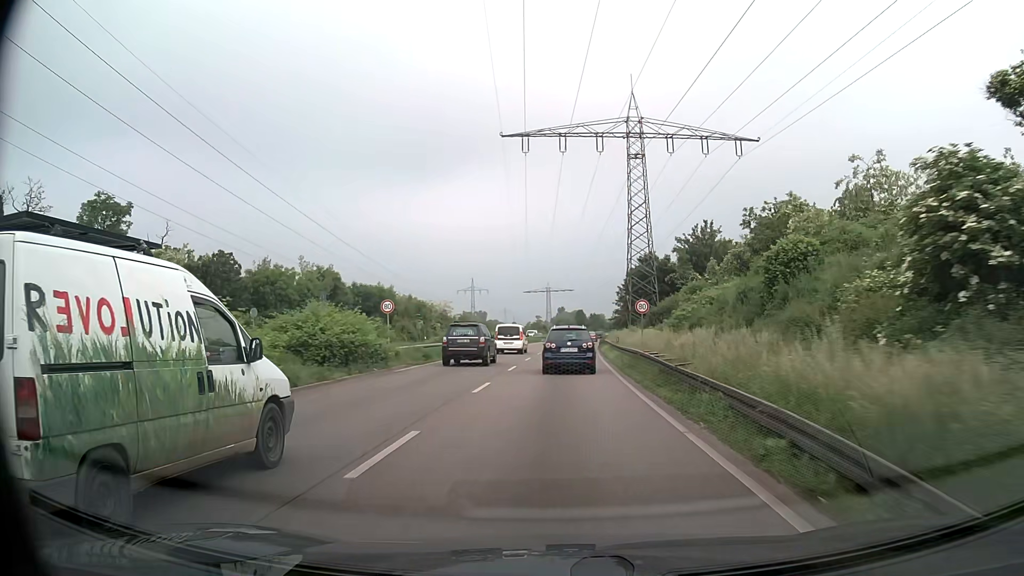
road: trunk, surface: asphalt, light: Day
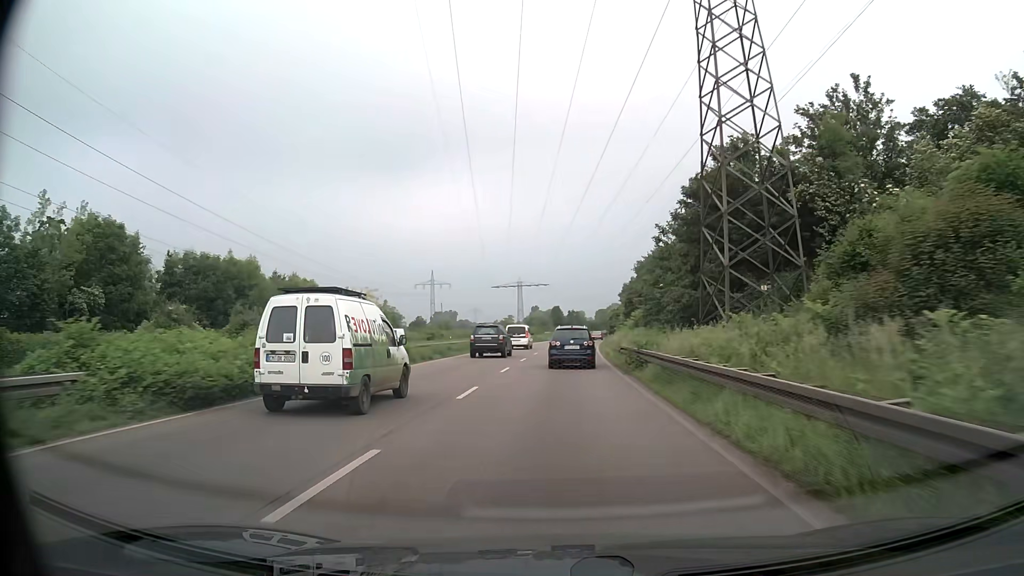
(+0.8, +37.6) m; +2°
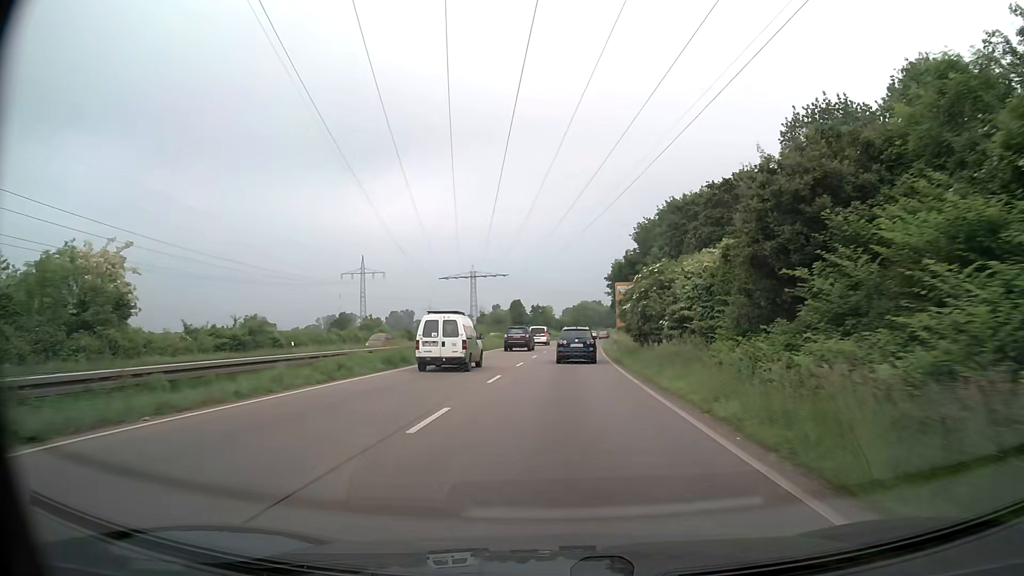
(+1.4, +49.8) m; +3°
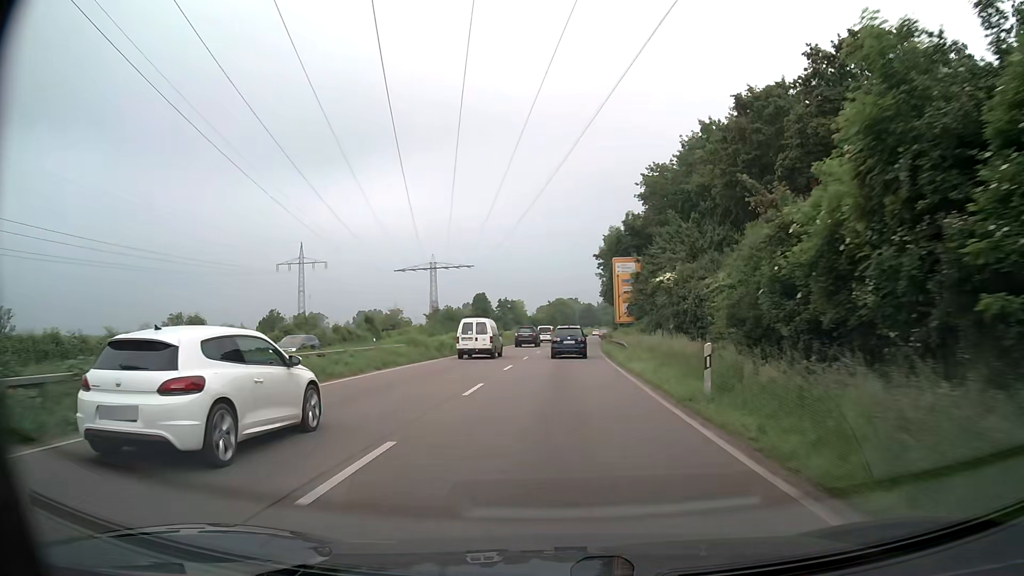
(+0.6, +30.8) m; +2°
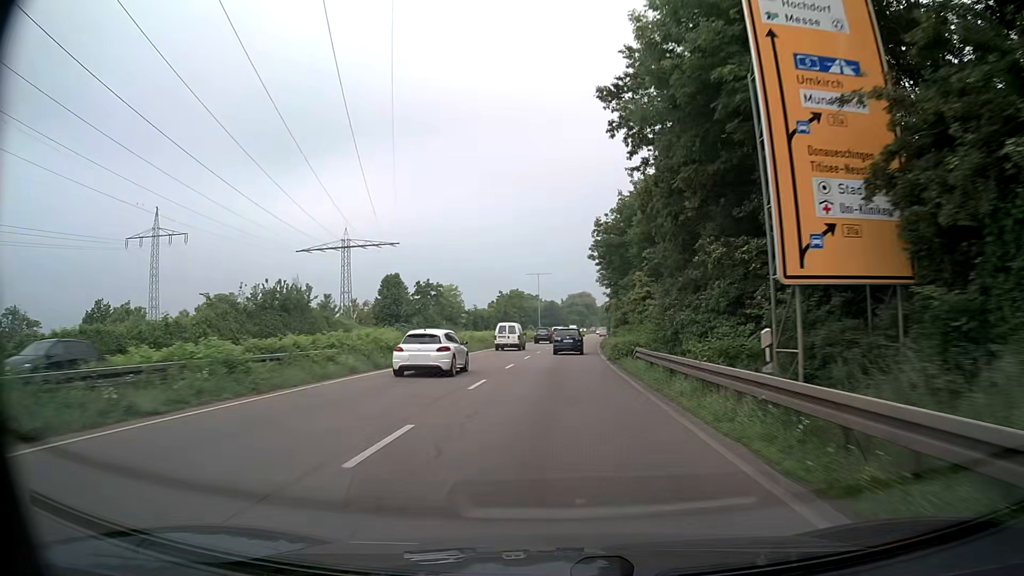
(+1.4, +52.6) m; +3°
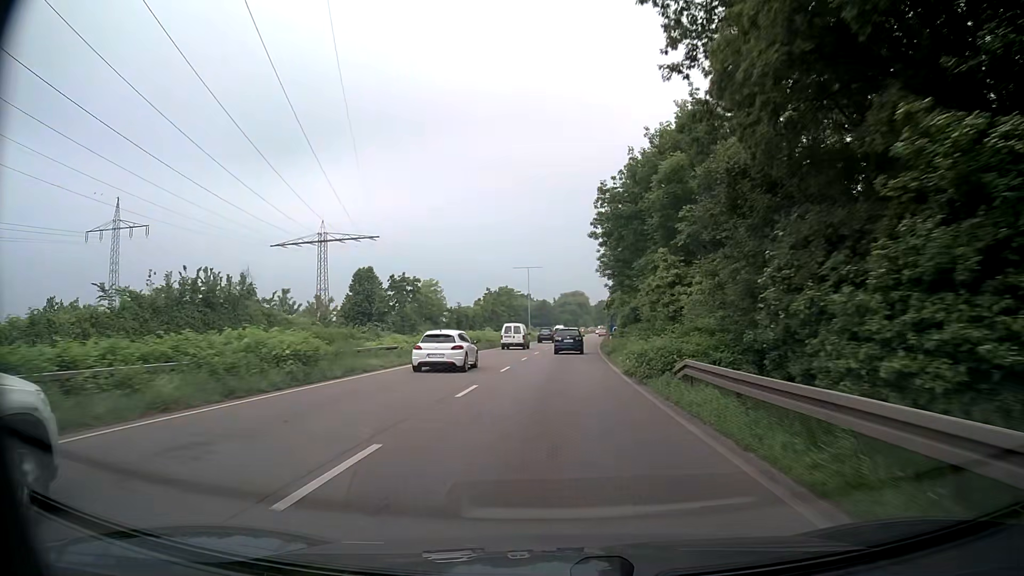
(+0.1, +10.7) m; +1°
